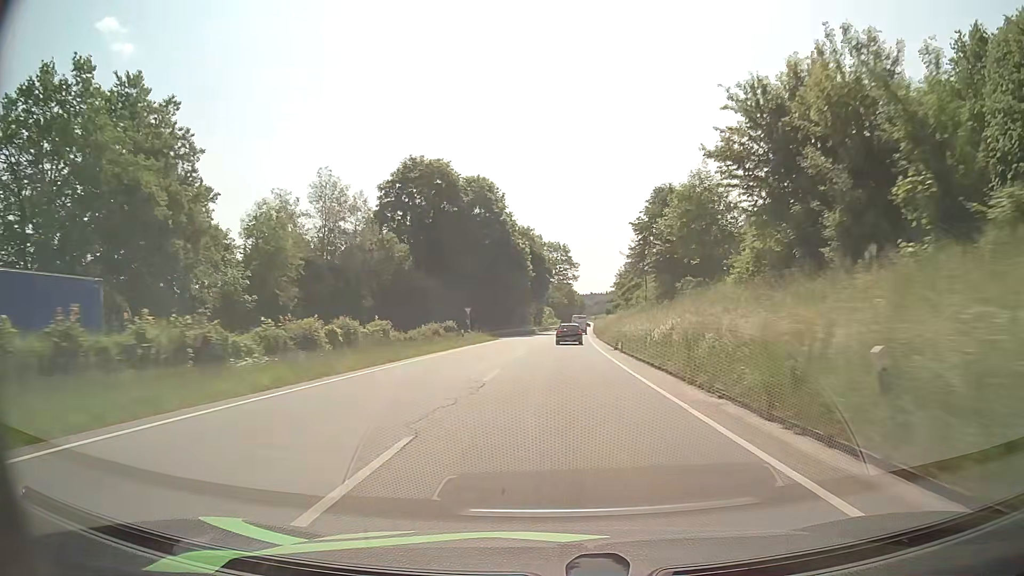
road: primary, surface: asphalt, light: Day
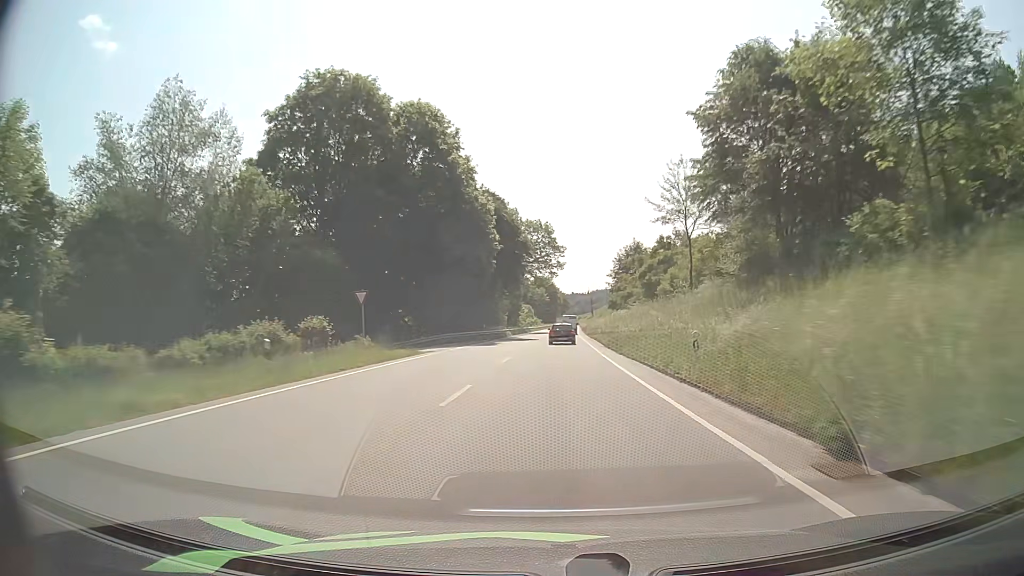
(+0.4, +29.8) m; +2°
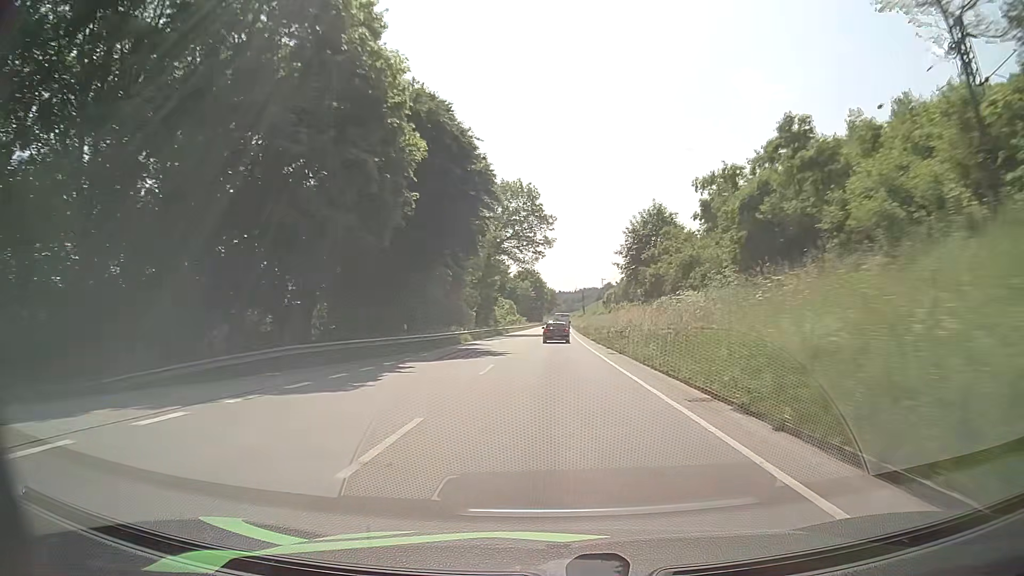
(+0.4, +29.8) m; +1°
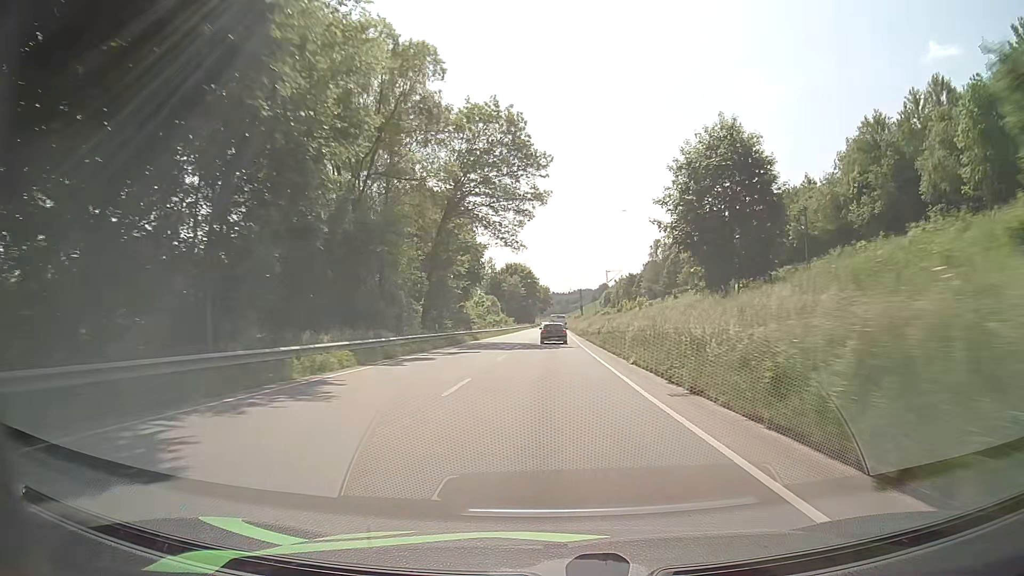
(+0.2, +29.8) m; 0°
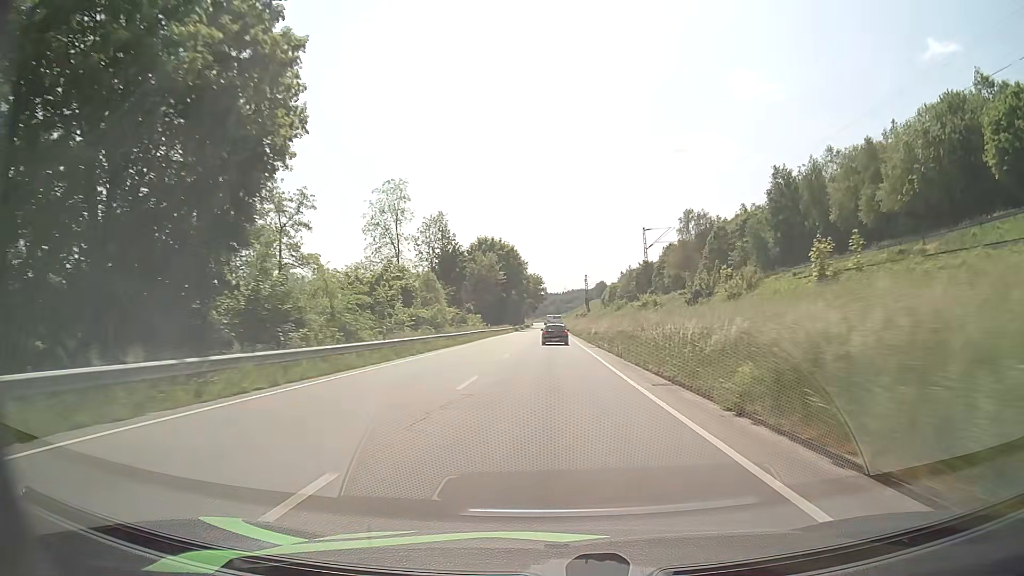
(+0.4, +59.7) m; +1°
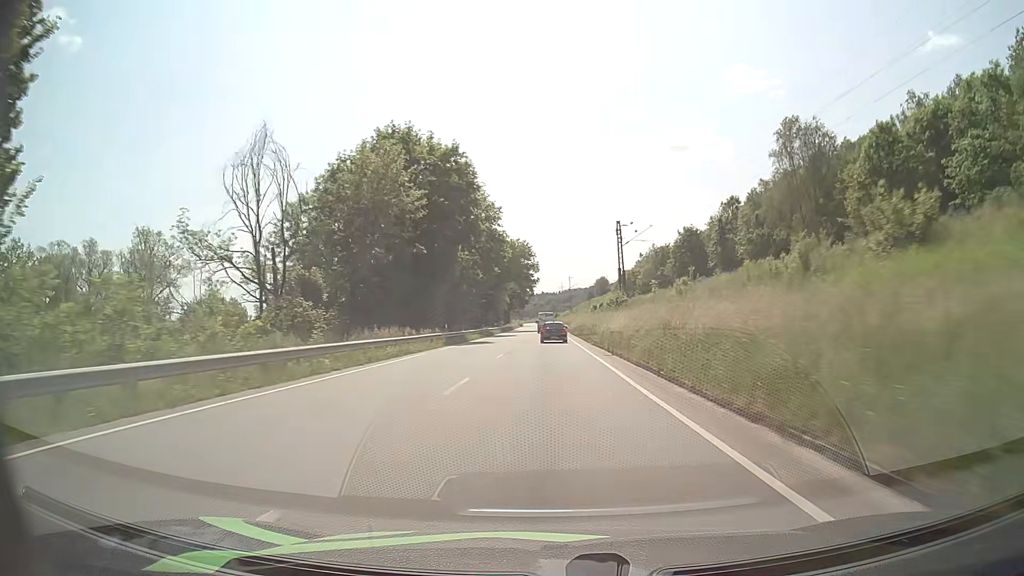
(+0.2, +74.9) m; 0°
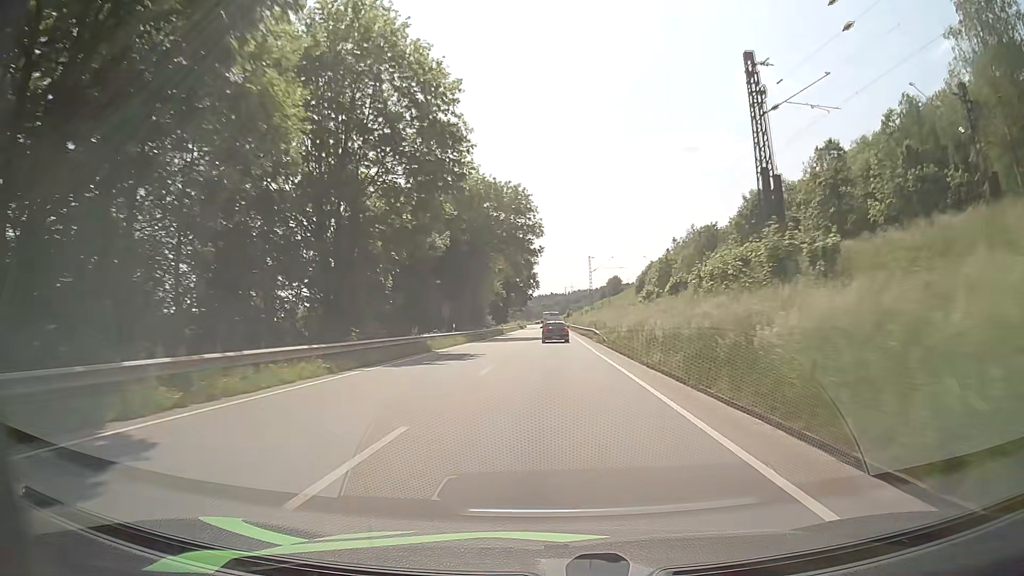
(-0.1, +44.9) m; -1°
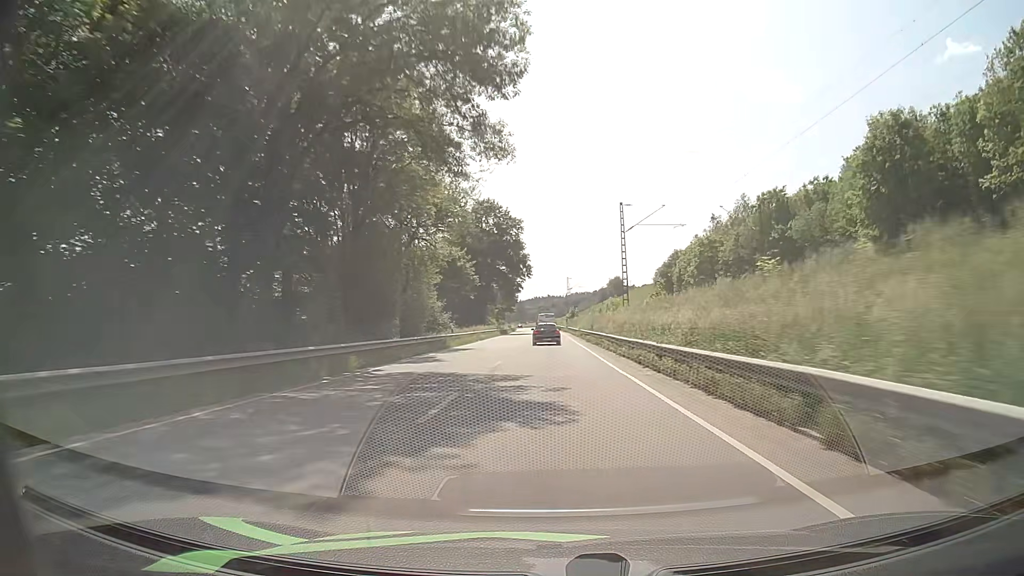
(0.0, +44.5) m; 0°
(0, +10) (0, +20) (0, +30) (0, +40) (0, +50) (0, +60) (0, +70) (0, +80) (0, +90) (0, +100) m
